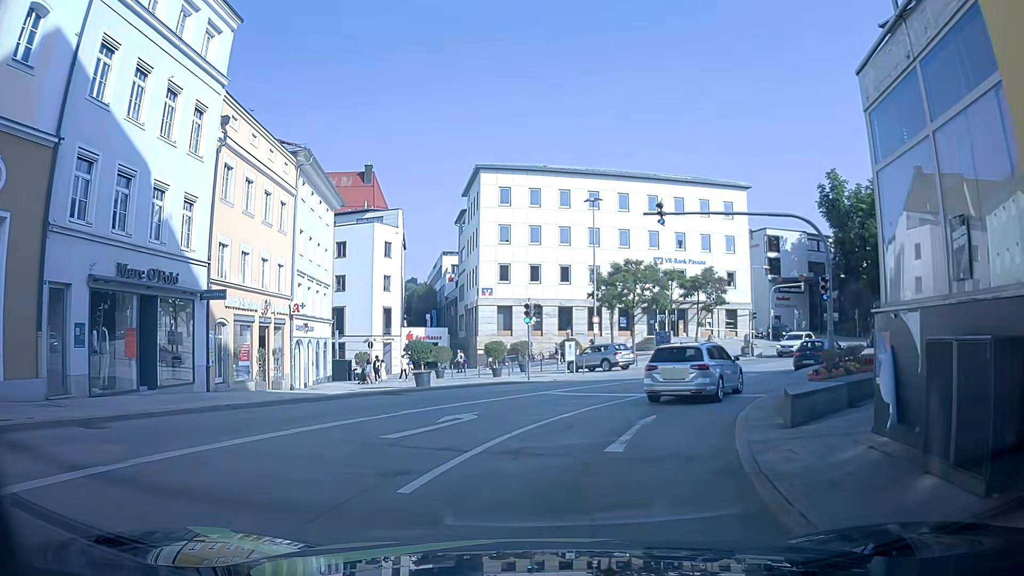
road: primary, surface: asphalt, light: Day
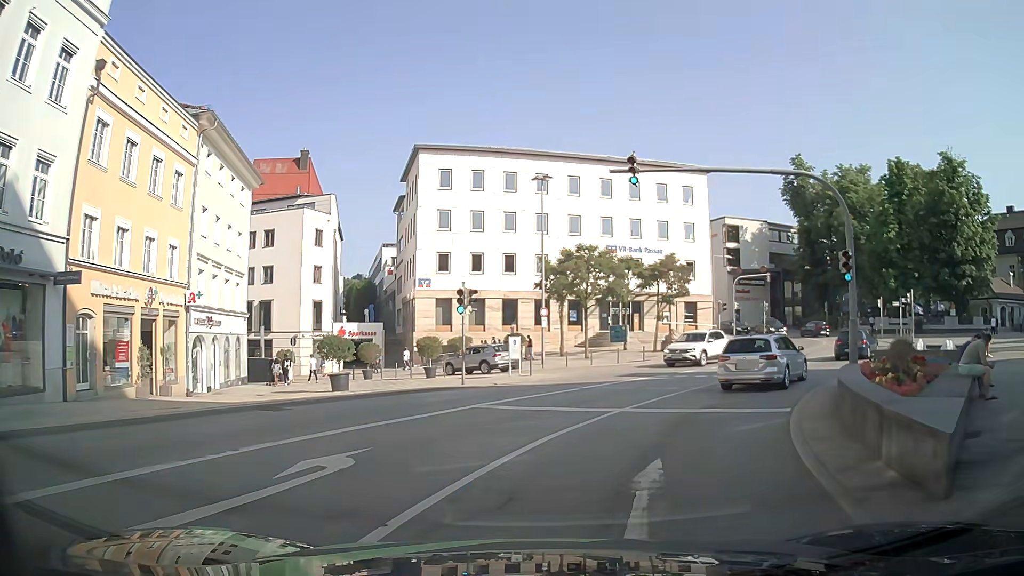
(0.0, +5.8) m; +4°
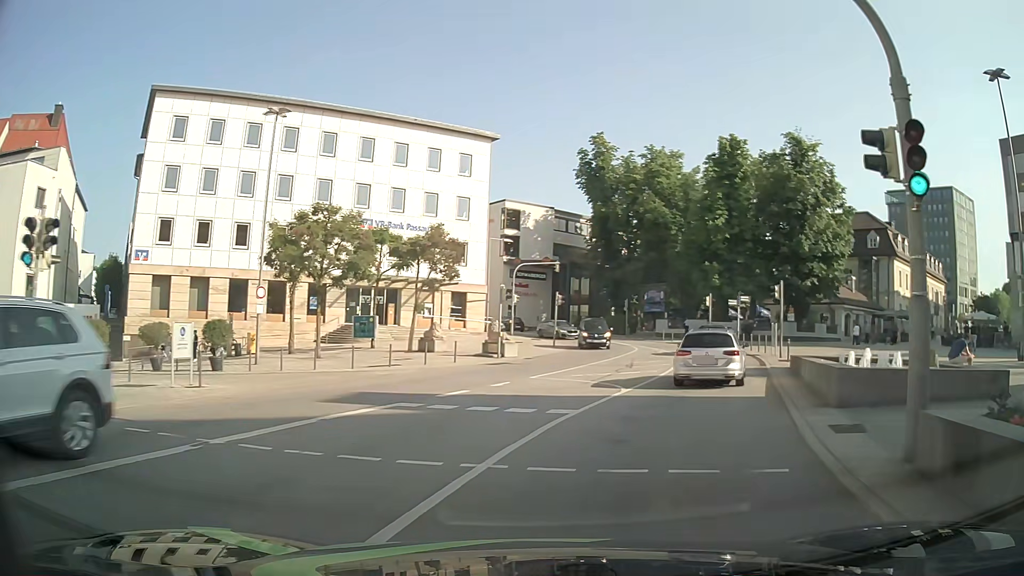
(+1.9, +12.2) m; +20°
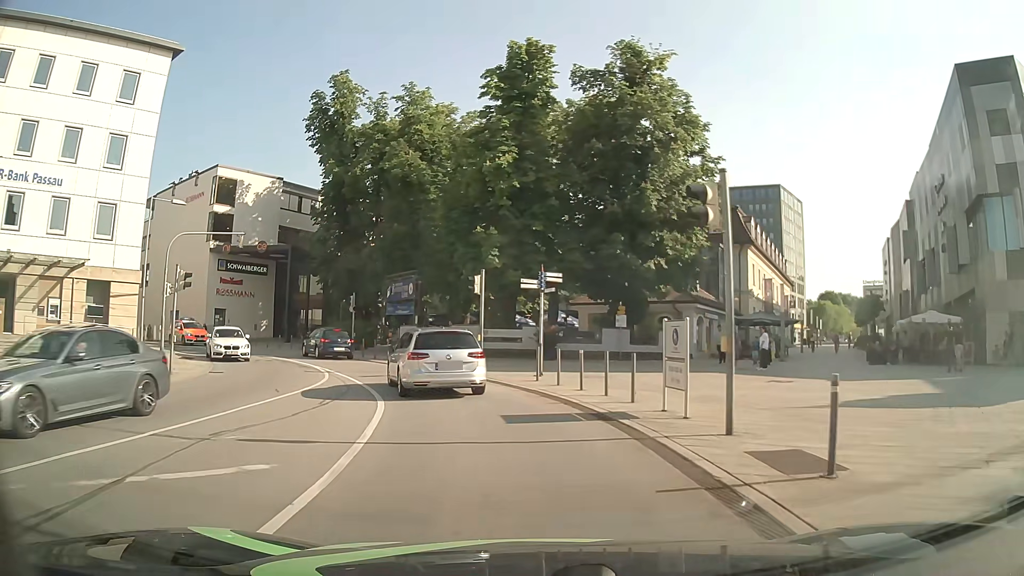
(+5.2, +21.0) m; +19°
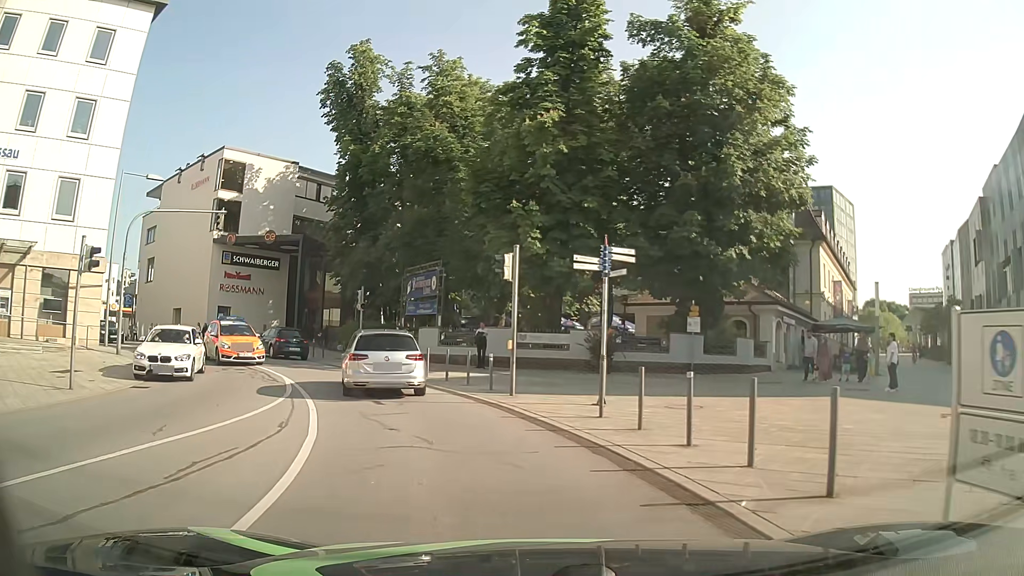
(-0.3, +6.9) m; -4°
